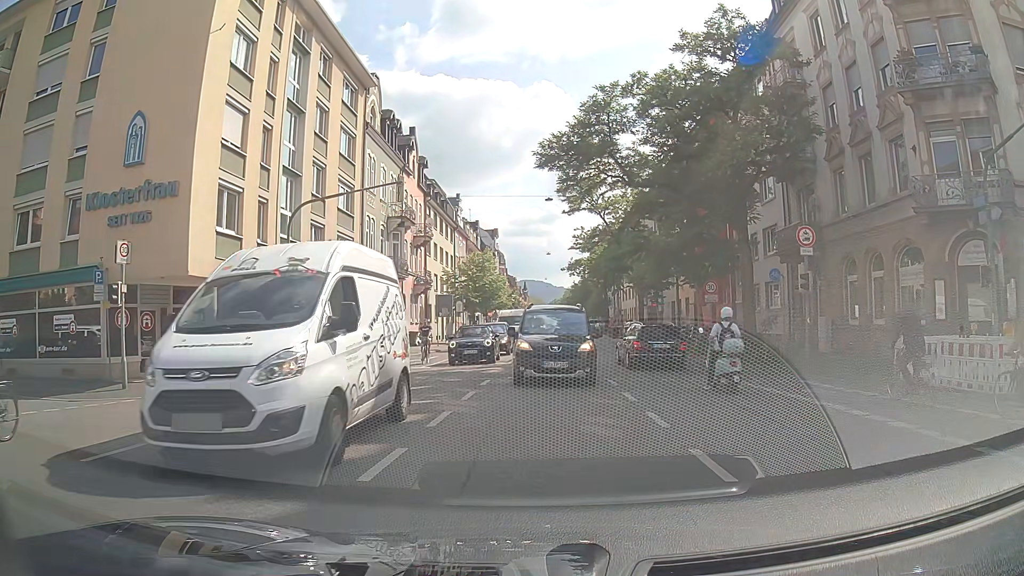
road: secondary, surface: asphalt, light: Day
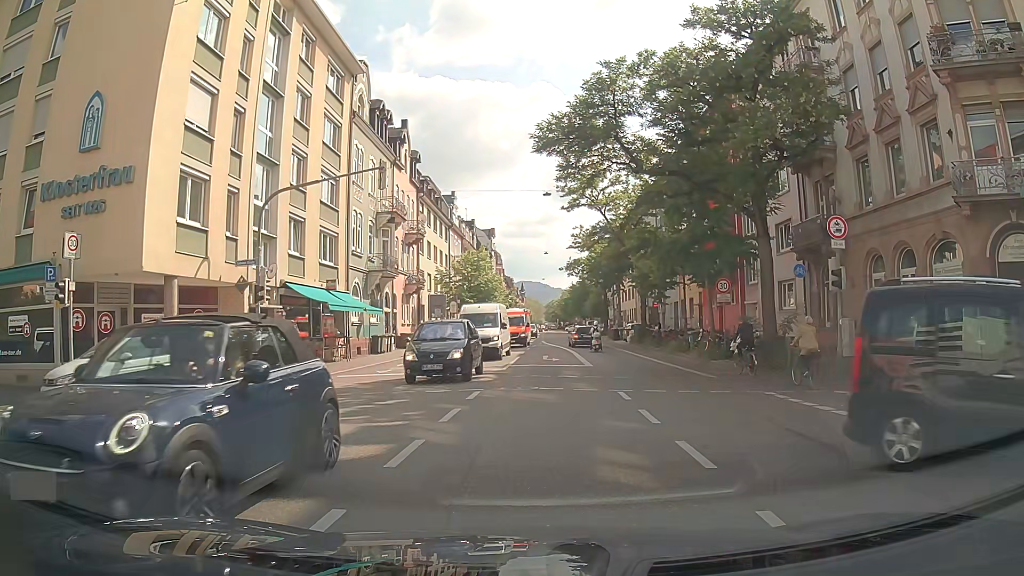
(0.0, +2.2) m; 0°
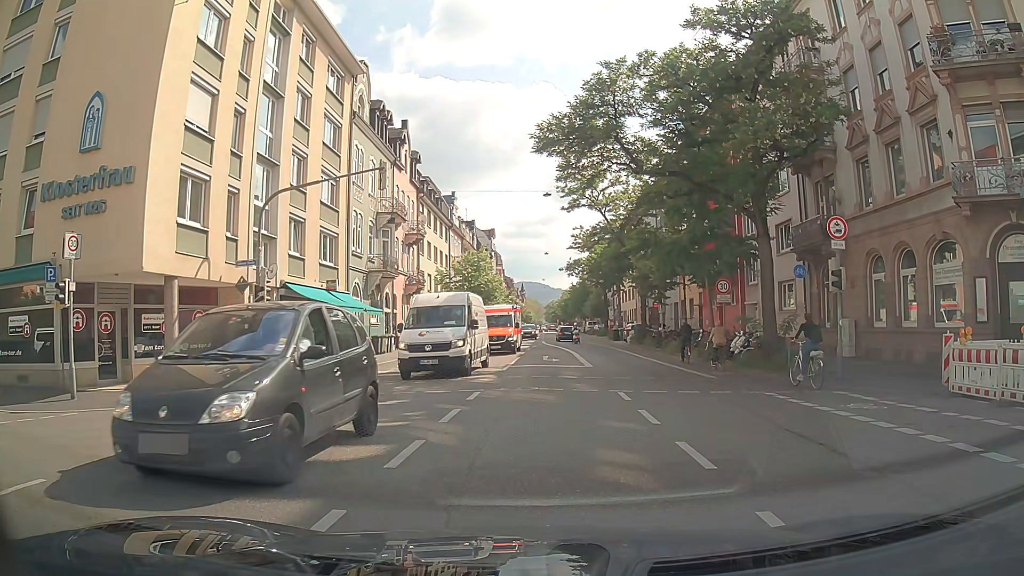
(0.0, +0.1) m; 0°
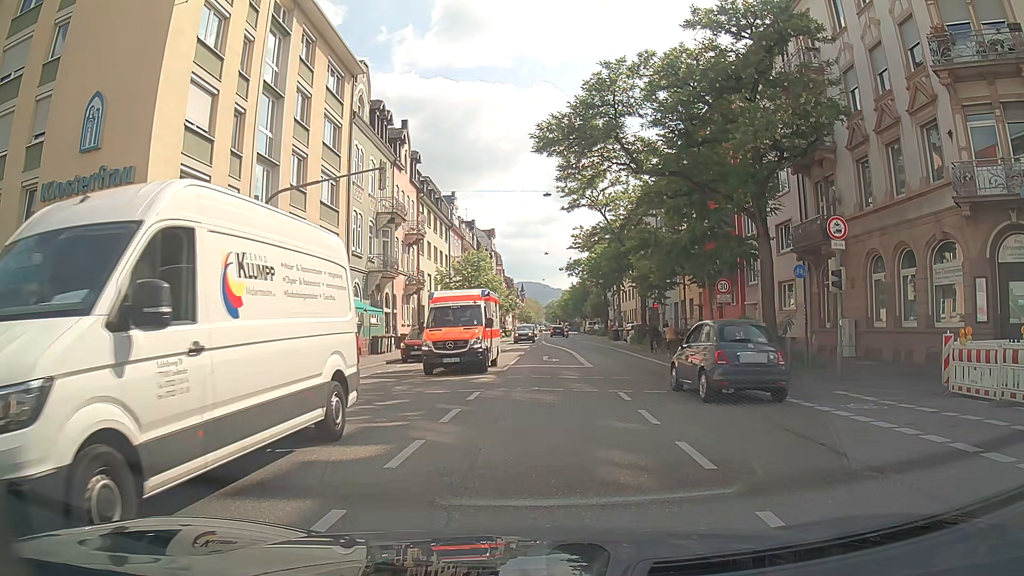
(0.0, 0.0) m; 0°
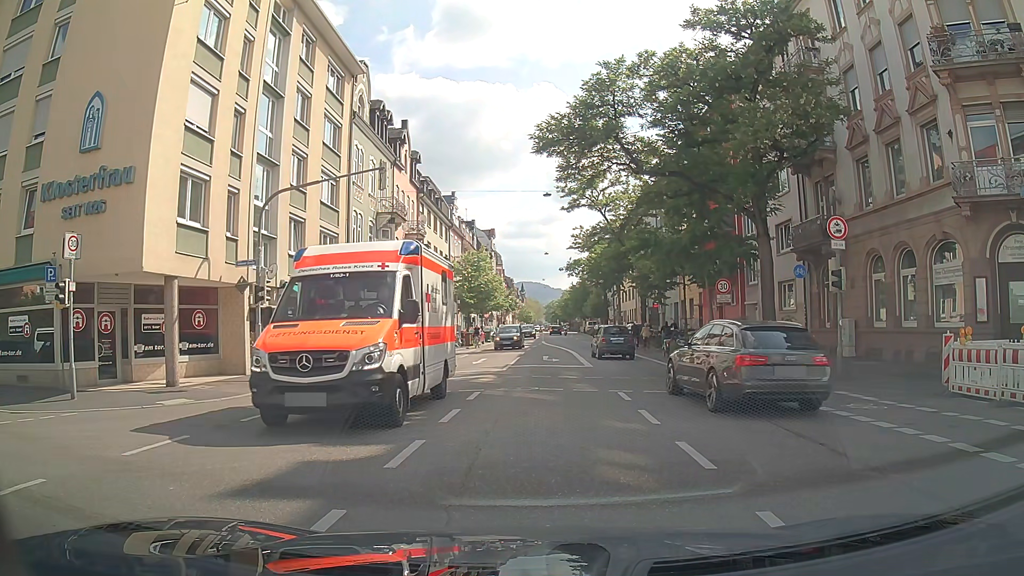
(0.0, 0.0) m; 0°
